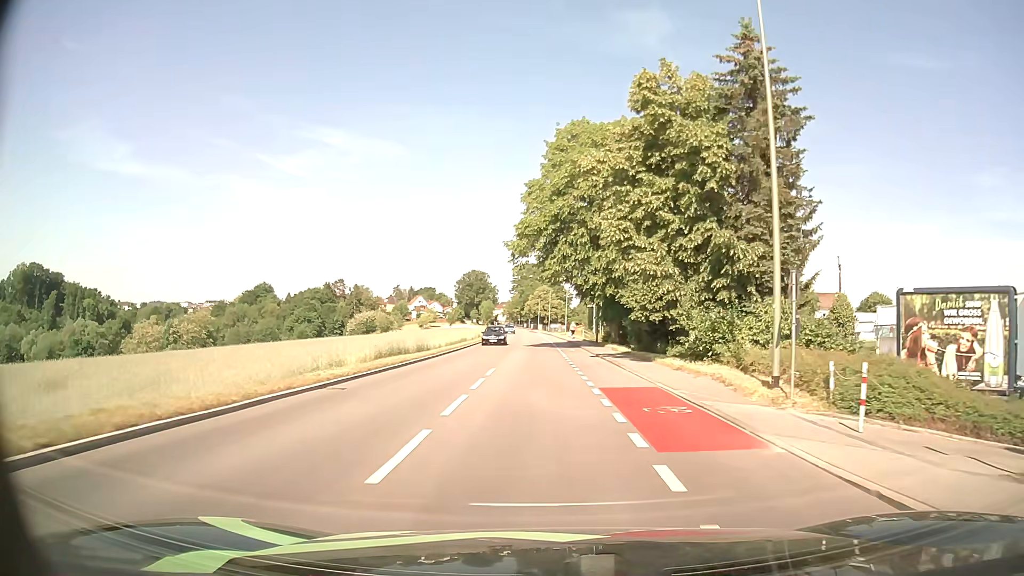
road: tertiary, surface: asphalt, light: Day
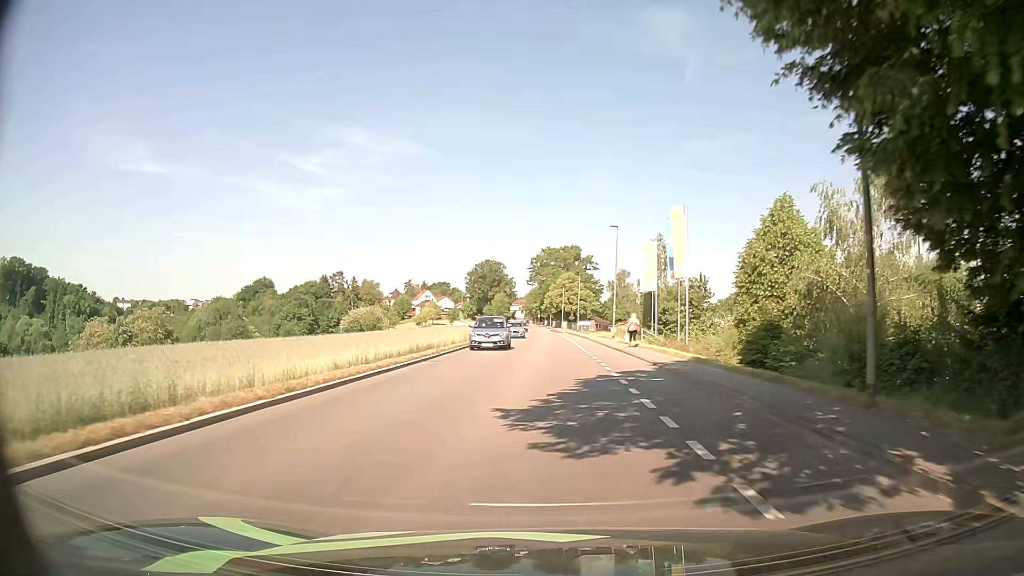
(-0.7, +39.2) m; -2°
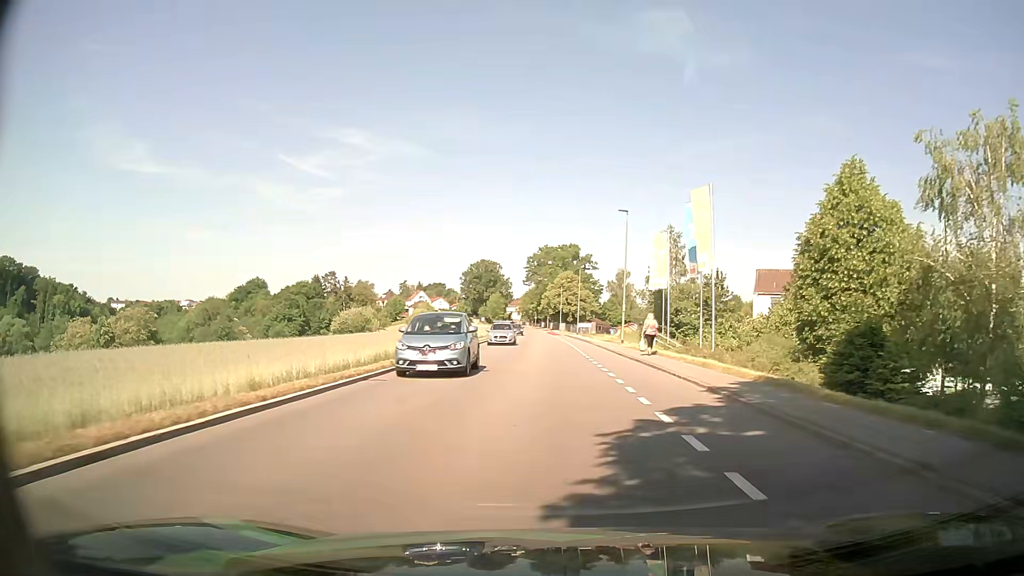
(0.0, +7.5) m; +1°
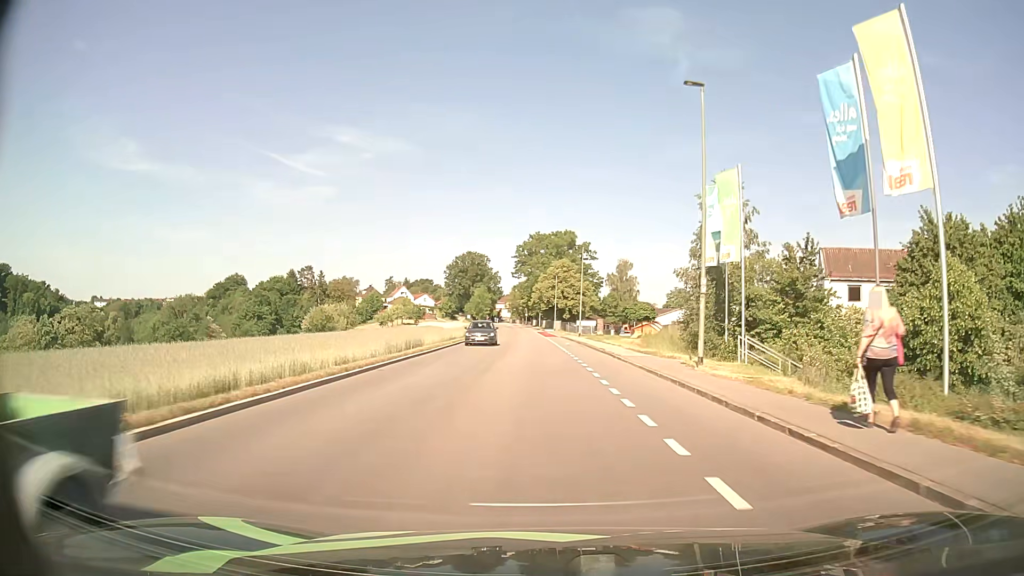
(+0.1, +22.3) m; +1°
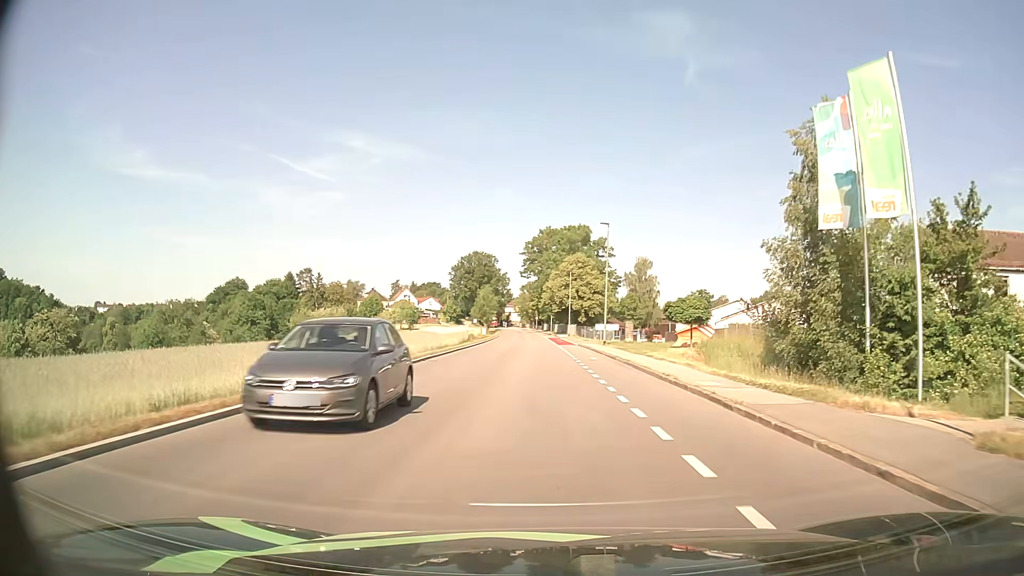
(-0.1, +15.0) m; -1°
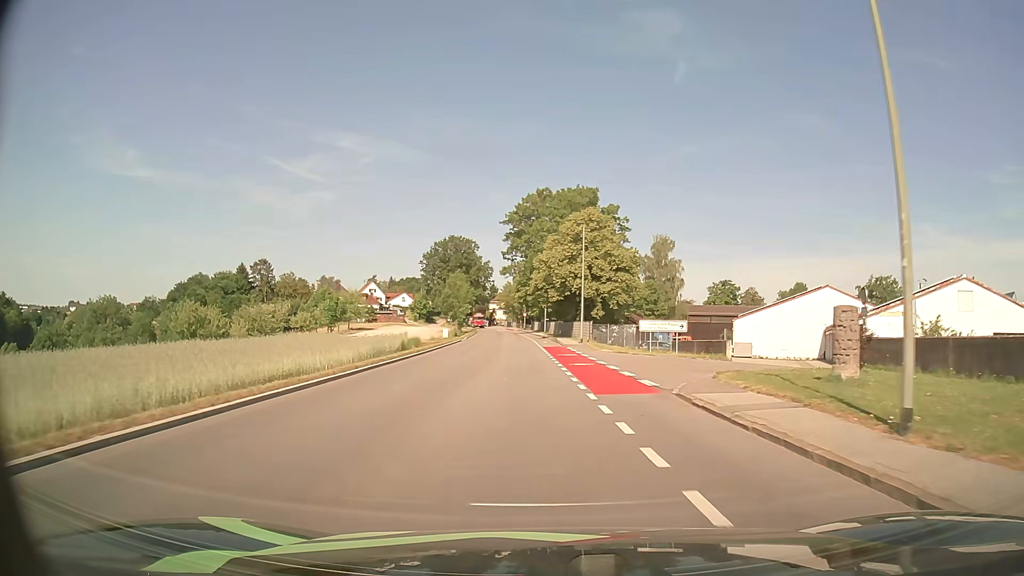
(-0.3, +37.7) m; +1°
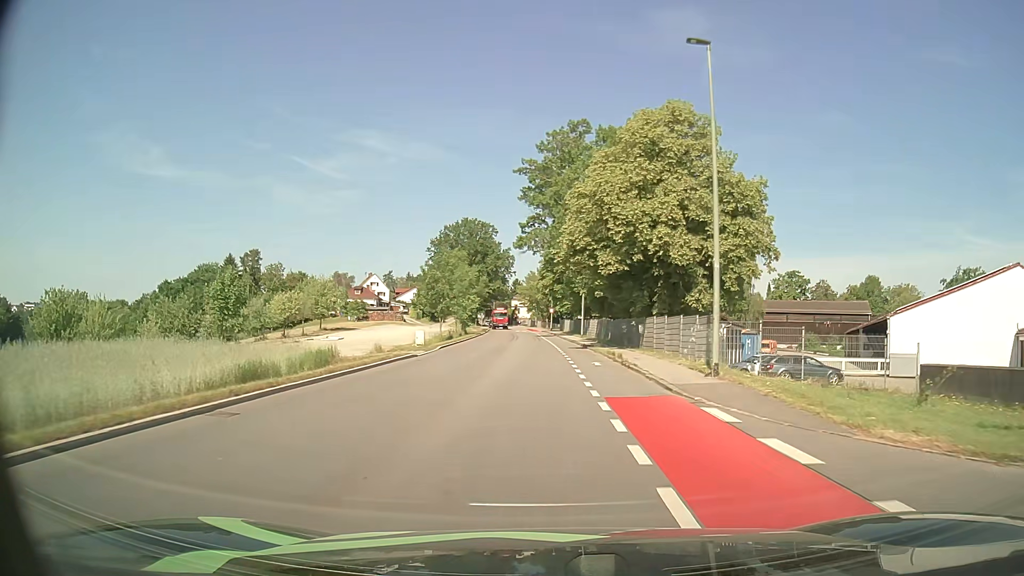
(-0.8, +30.1) m; -3°
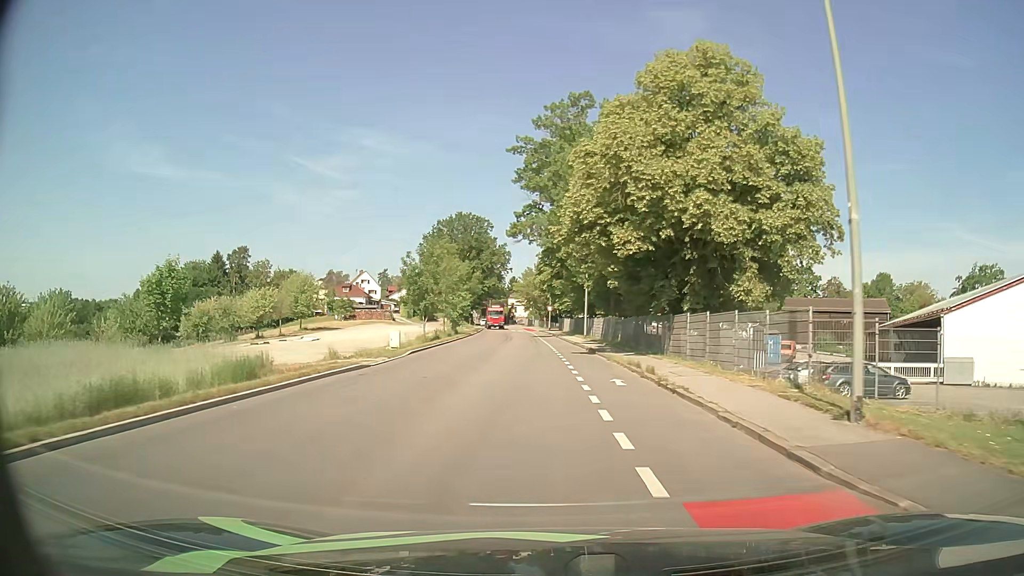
(0.0, +7.2) m; 0°
(0, +10) (0, +20) (0, +30) (0, +40) (-1, +50) (-1, +60) (-2, +70) (-3, +80) (-3, +90) (-4, +100) m
